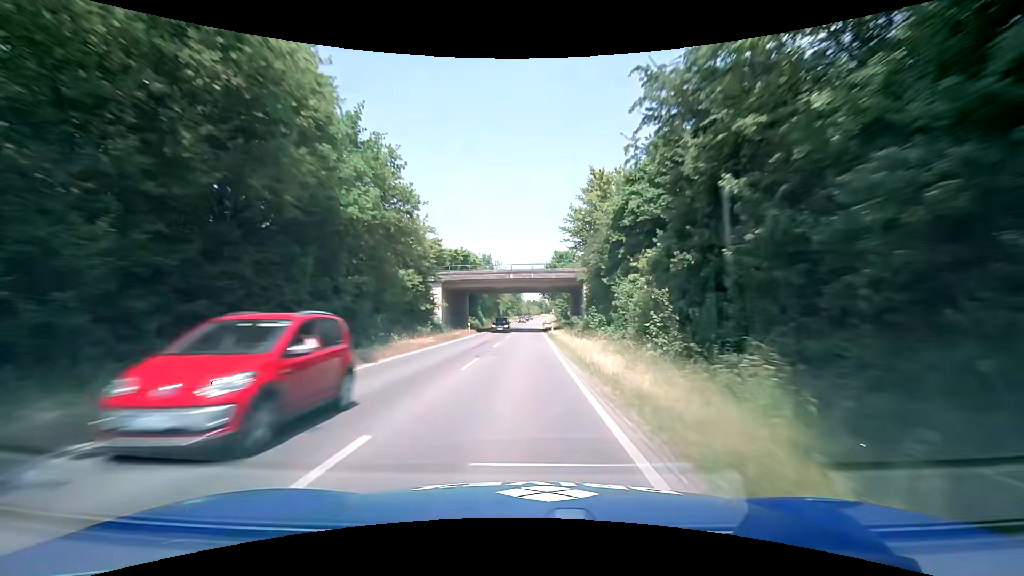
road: secondary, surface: asphalt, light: Day
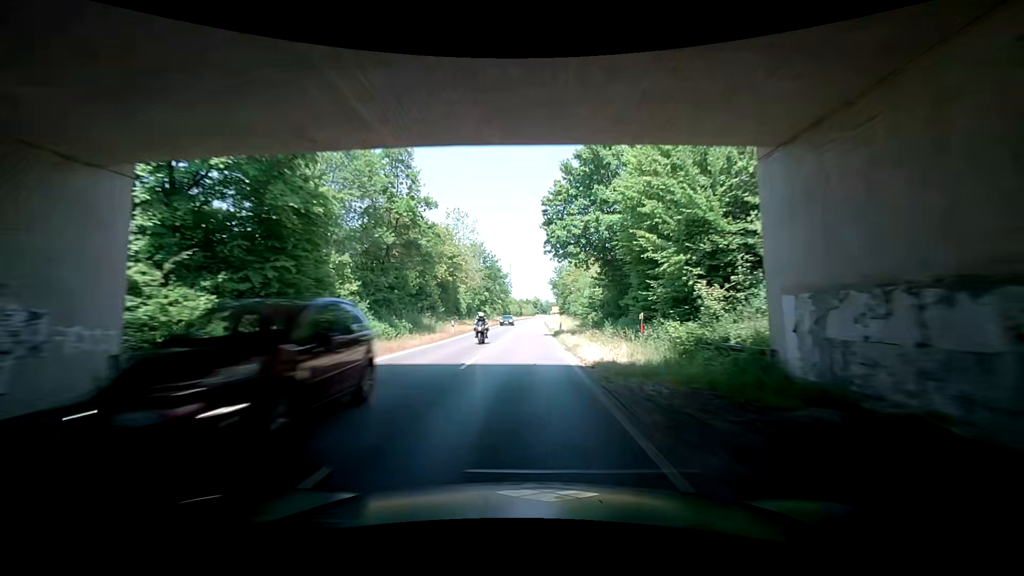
(+0.3, +61.0) m; 0°
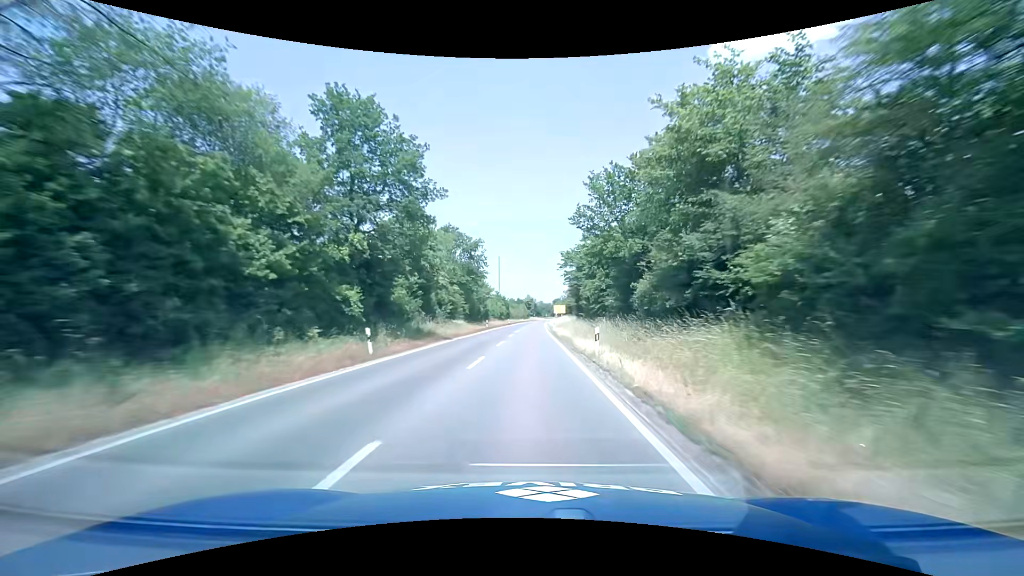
(+1.1, +58.1) m; +1°
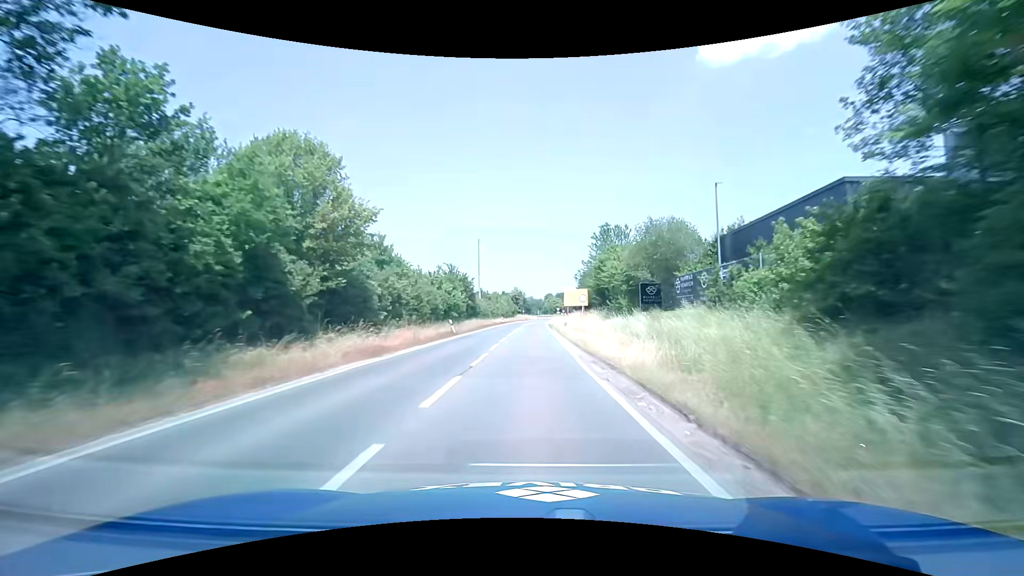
(+1.0, +61.0) m; +2°
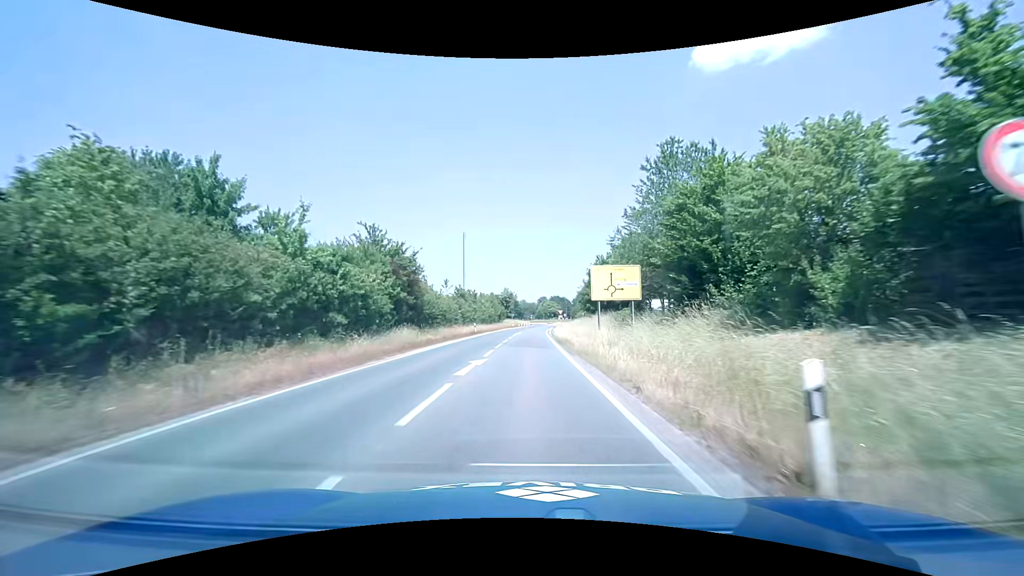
(+0.3, +30.4) m; +1°
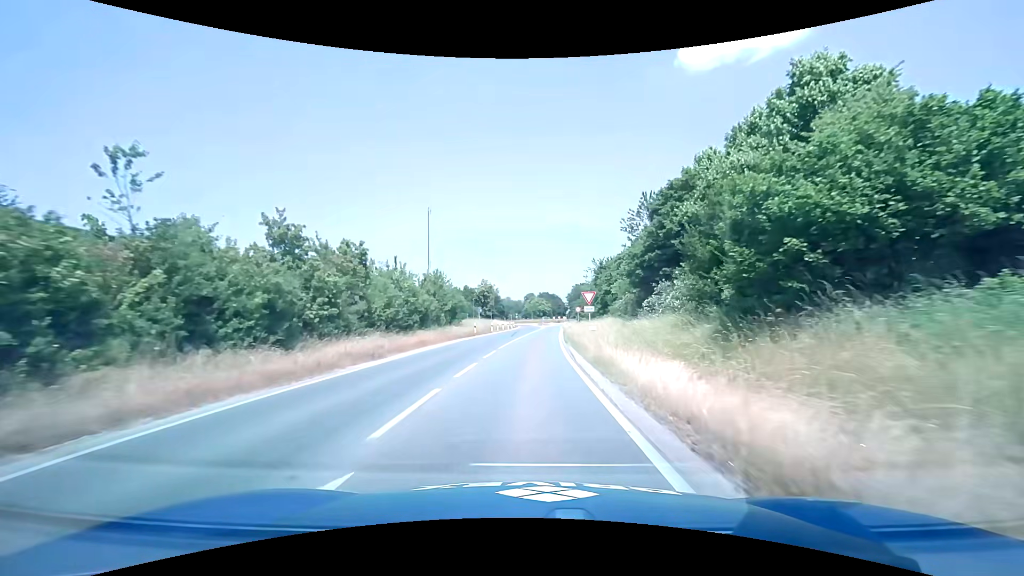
(+0.4, +48.4) m; +1°
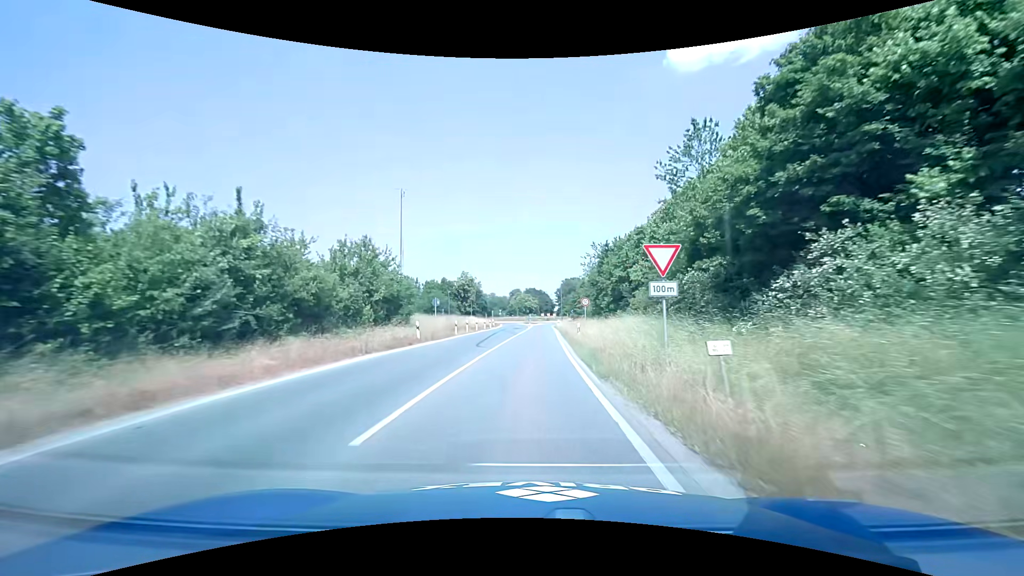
(+0.2, +18.4) m; +2°
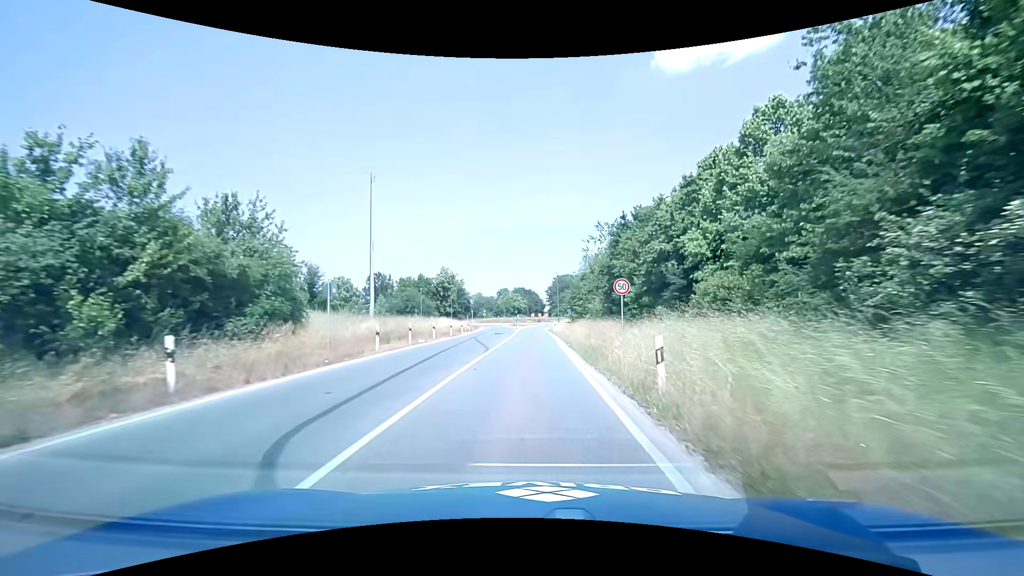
(+0.2, +17.6) m; +1°
(0, +10) (0, +20) (0, +30) (0, +40) (+1, +50) (+1, +60) (+1, +70) (+1, +80) (+4, +90) (+9, +98) m
